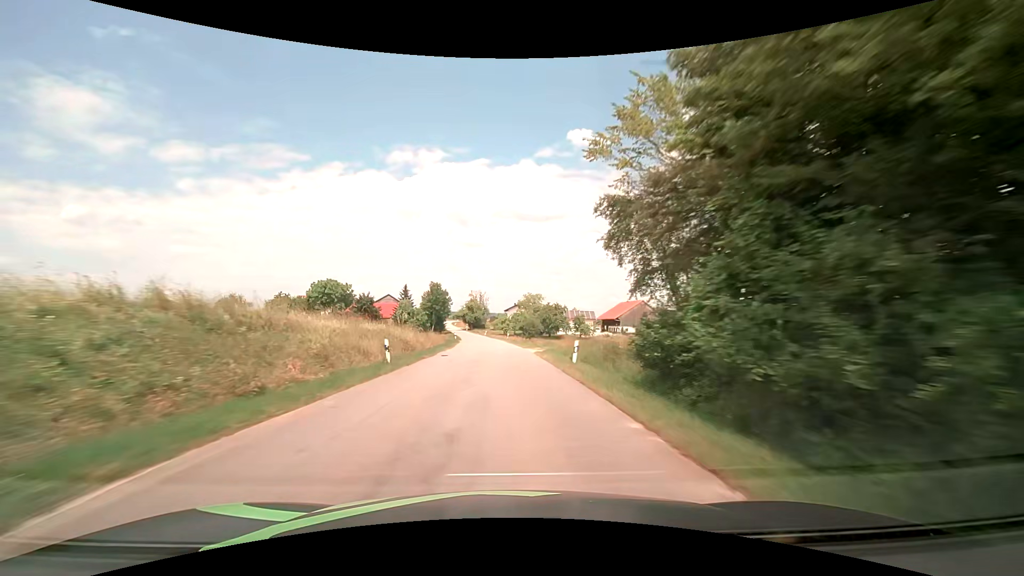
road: tertiary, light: Day
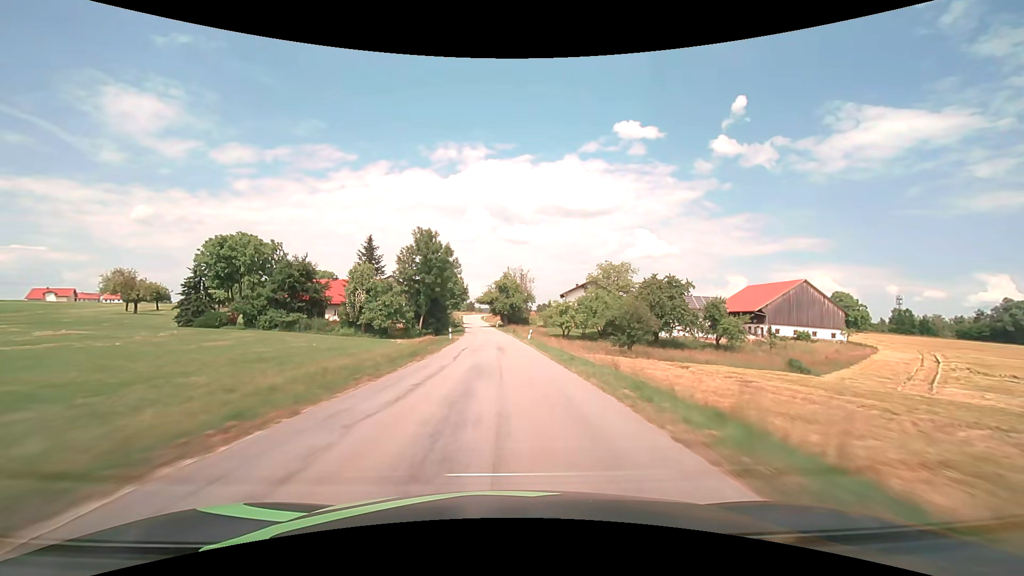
(-2.8, +69.8) m; -5°
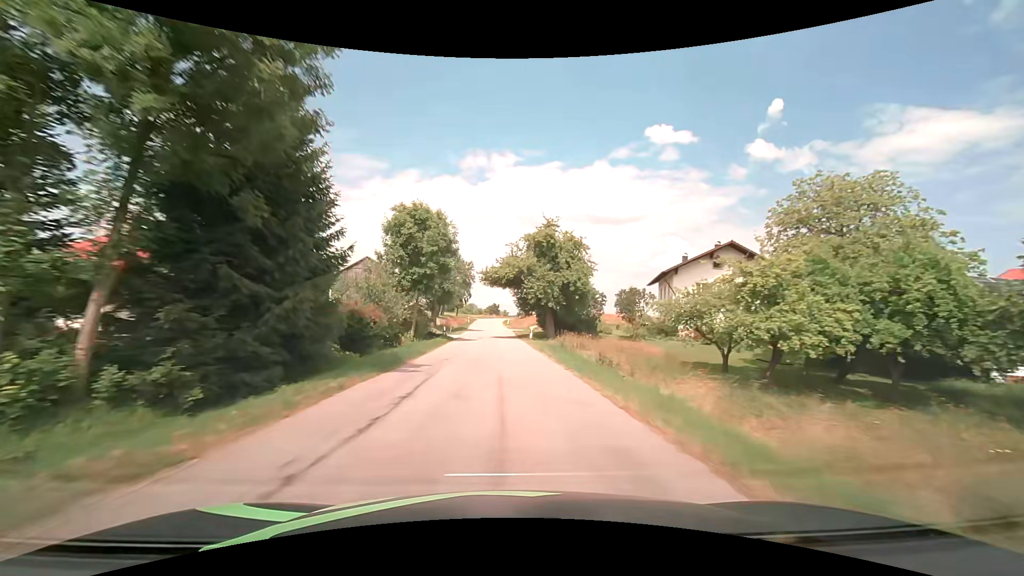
(-1.4, +53.9) m; -3°
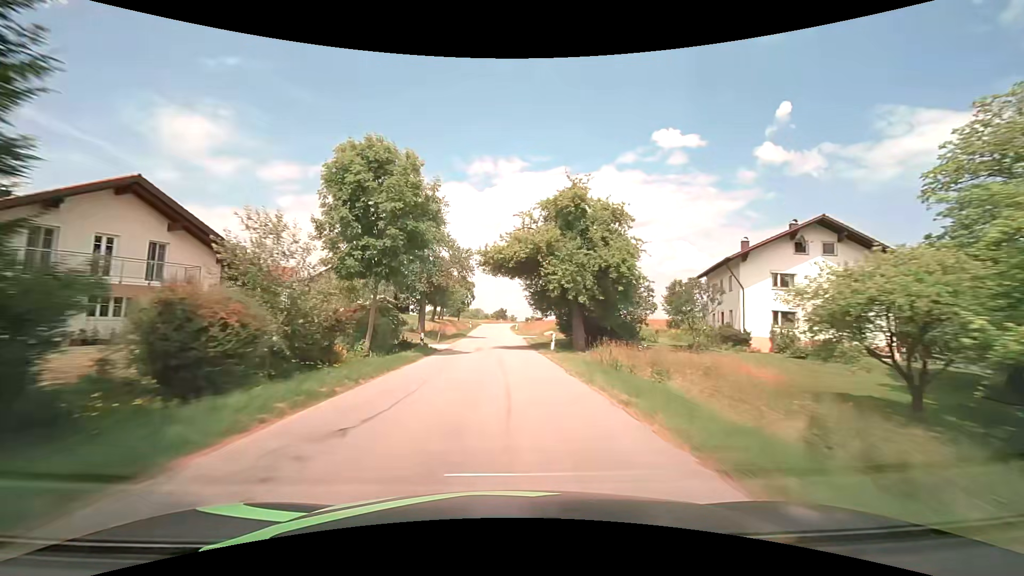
(0.0, +12.9) m; -1°
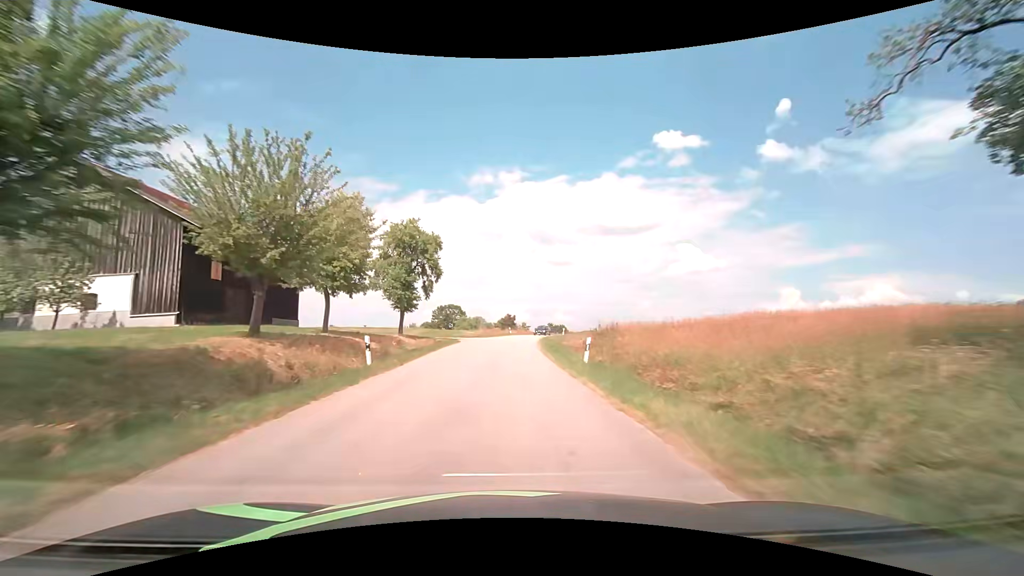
(-1.2, +59.9) m; -1°
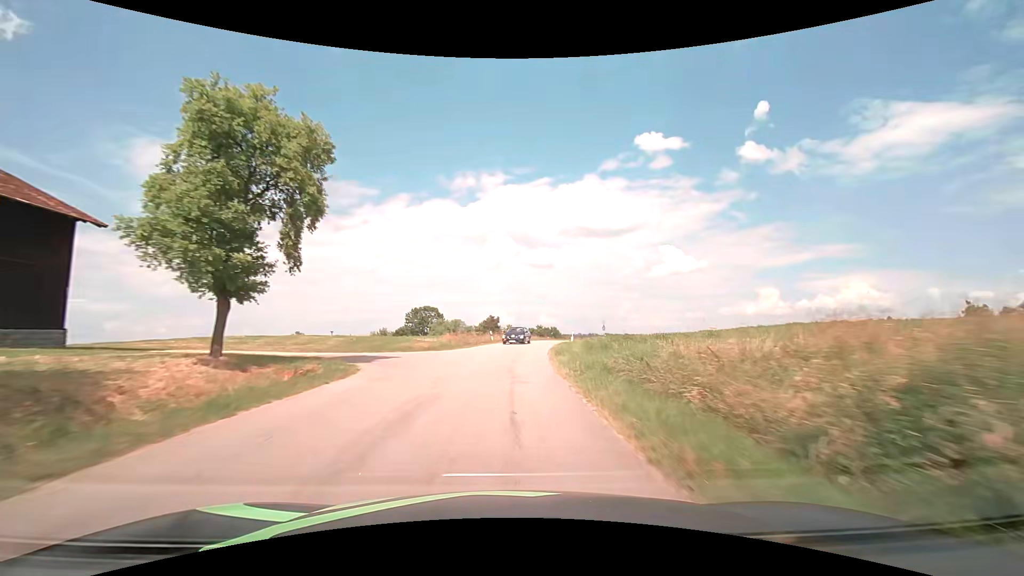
(+0.3, +22.1) m; +2°
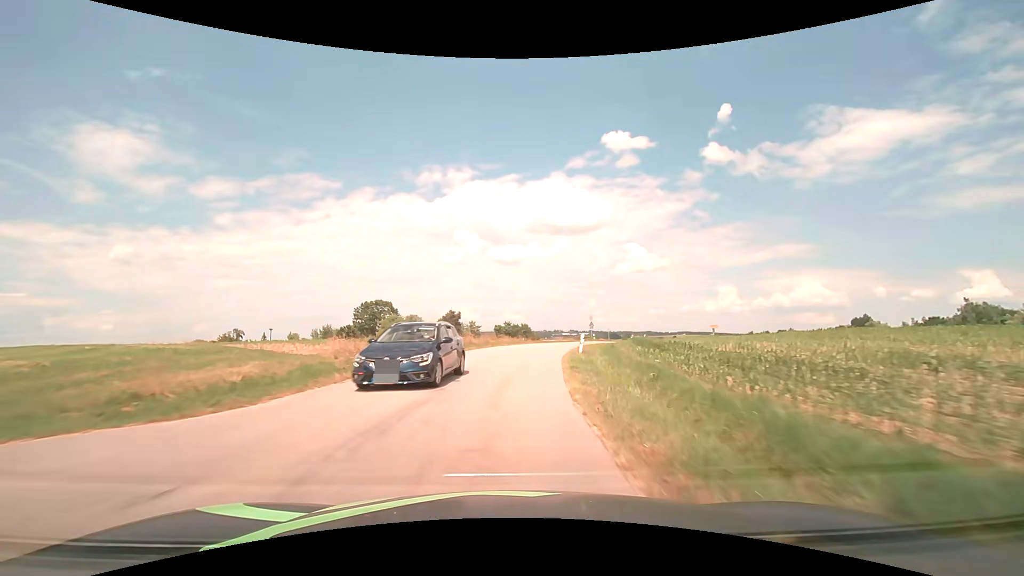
(+0.5, +20.6) m; +4°
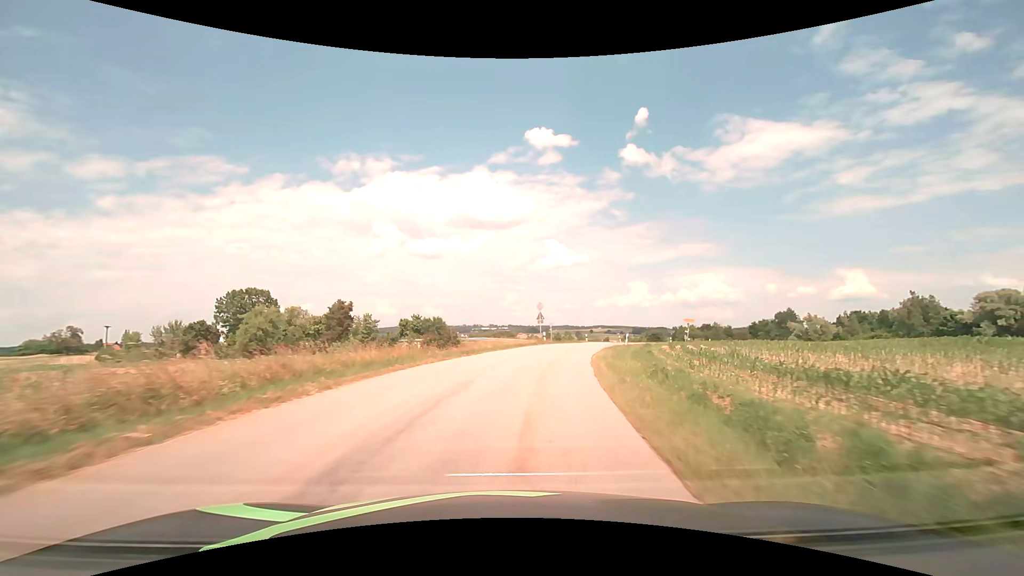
(+1.7, +27.7) m; +9°
(0, +10) (+2, +20) (+4, +30) (+6, +39) (+10, +49) (+14, +58) (+18, +67) (+15, +76) (+8, +83) (-1, +88) m
